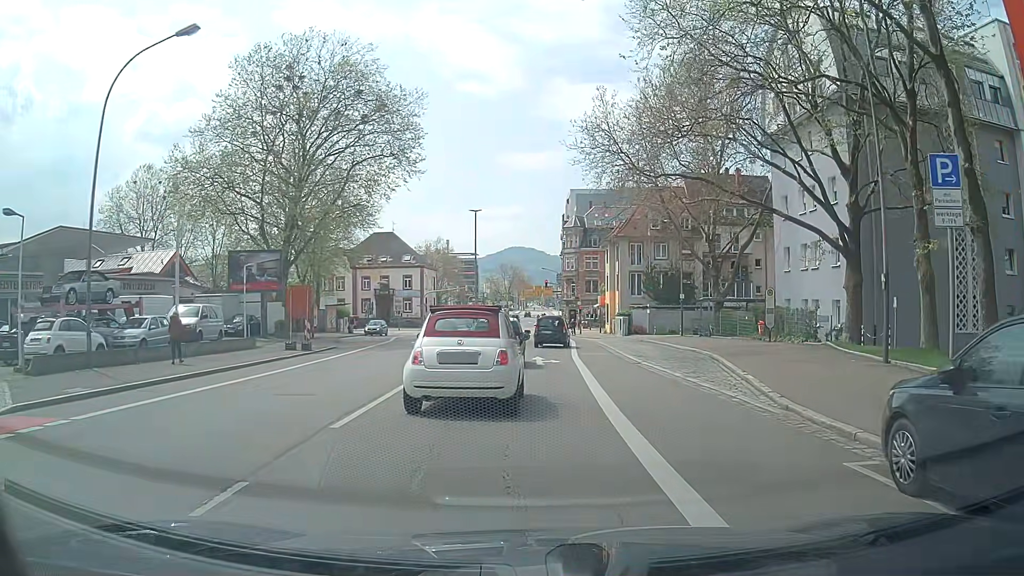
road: secondary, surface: asphalt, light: Day
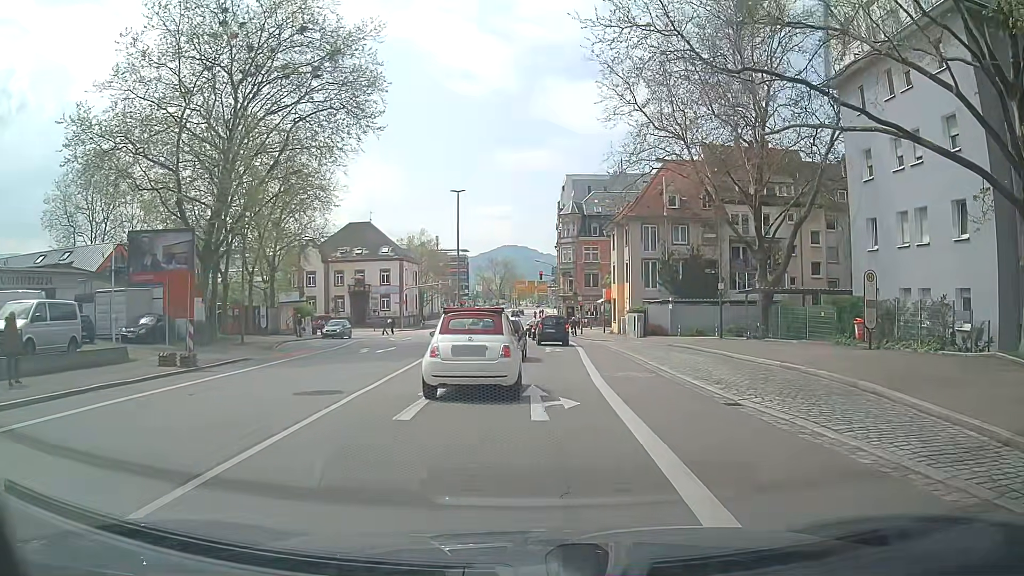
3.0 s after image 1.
(0.0, +11.8) m; +1°
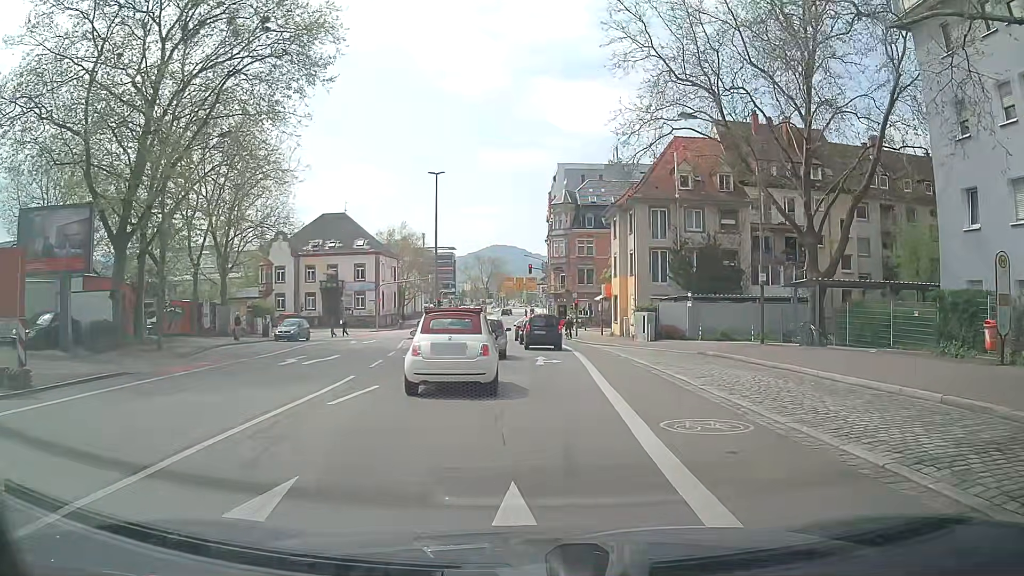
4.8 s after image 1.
(-0.1, +8.5) m; 0°
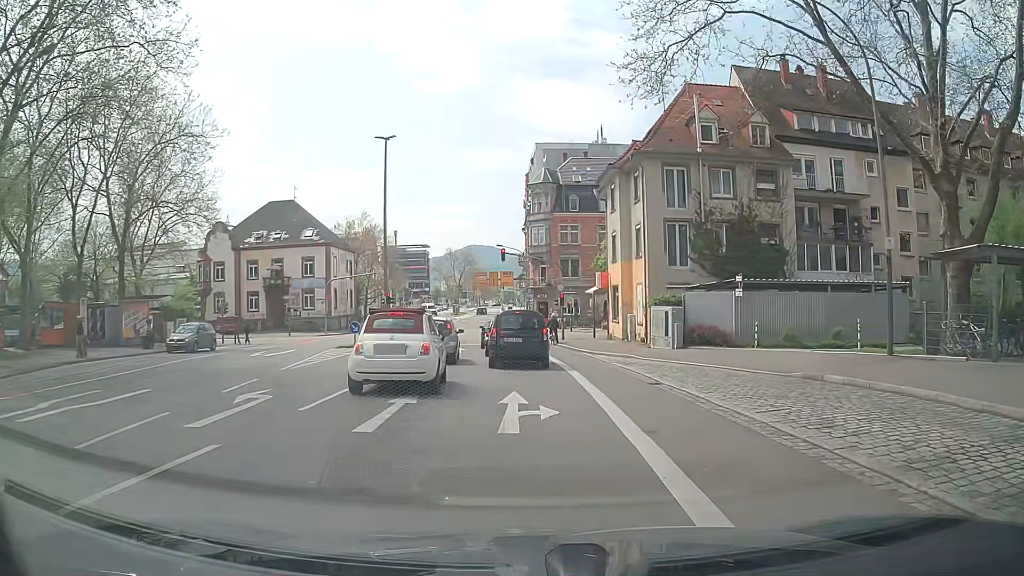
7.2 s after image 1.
(+0.3, +12.5) m; +2°
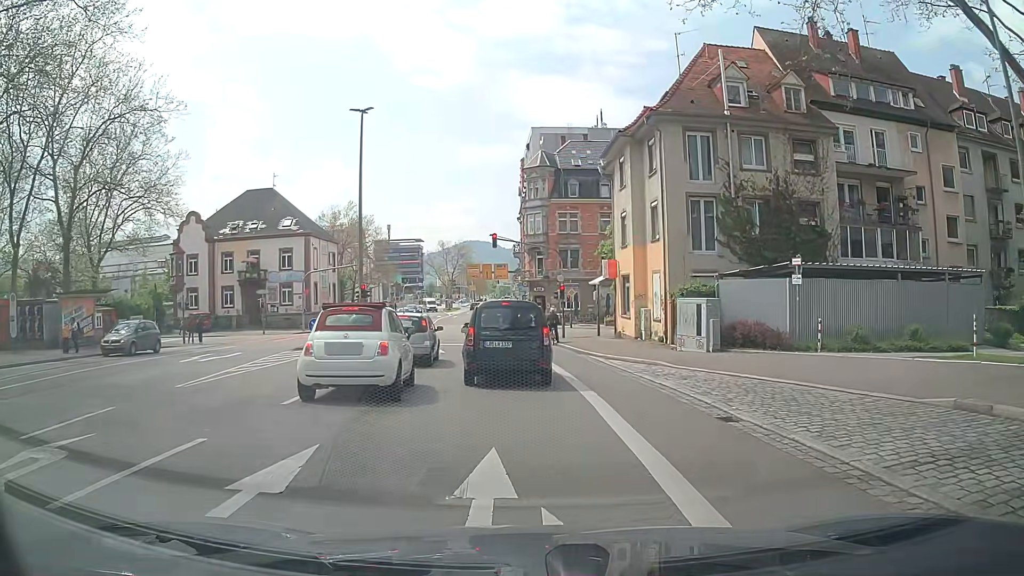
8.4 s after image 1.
(0.0, +5.8) m; 0°
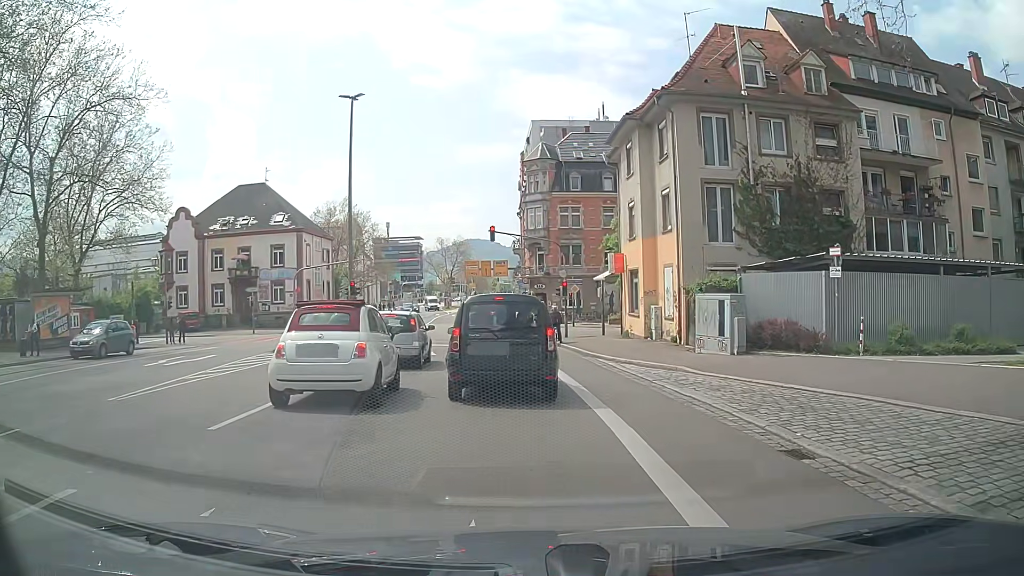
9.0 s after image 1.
(0.0, +2.5) m; 0°
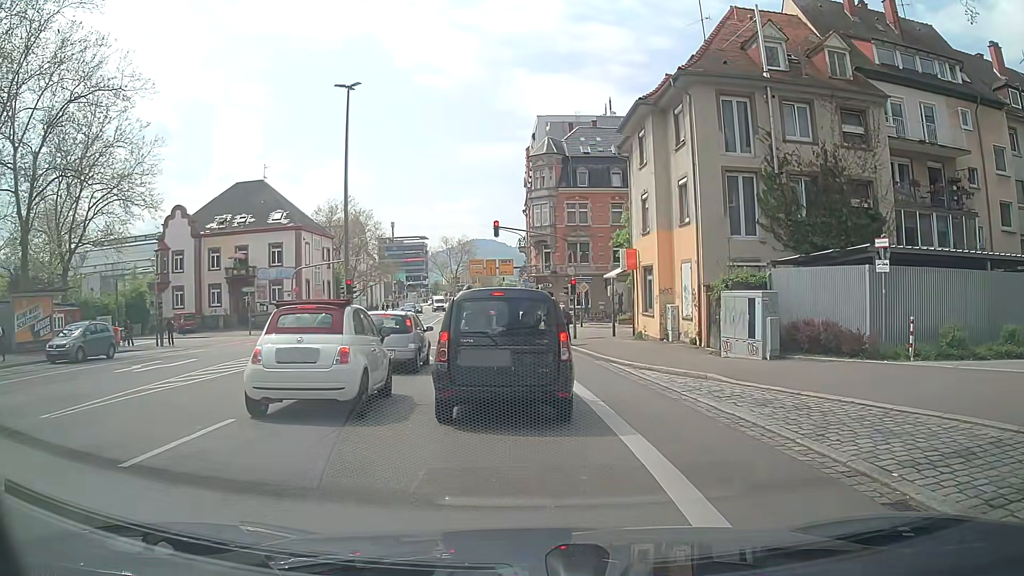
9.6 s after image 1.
(0.0, +2.0) m; -1°
